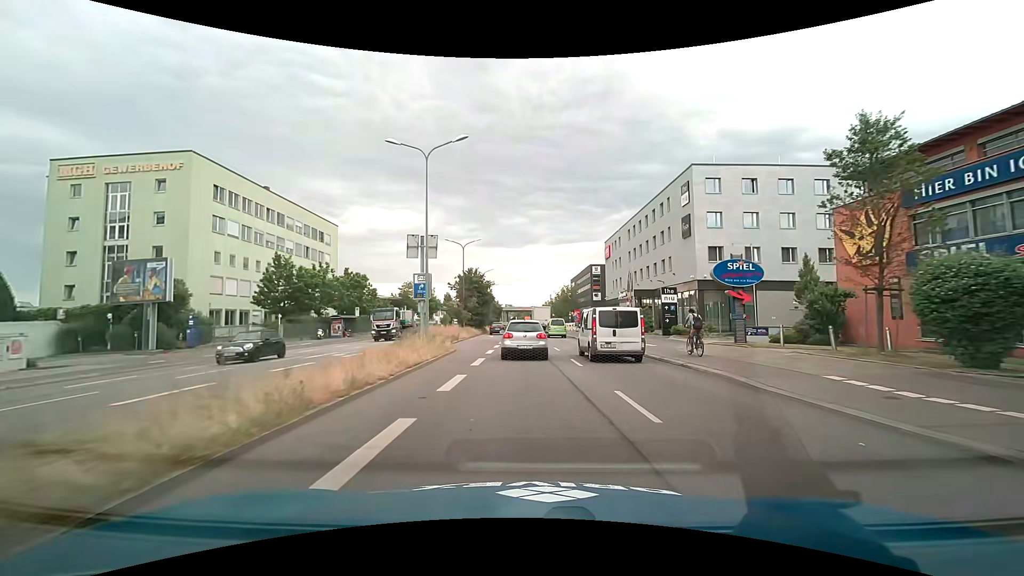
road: primary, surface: asphalt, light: Day
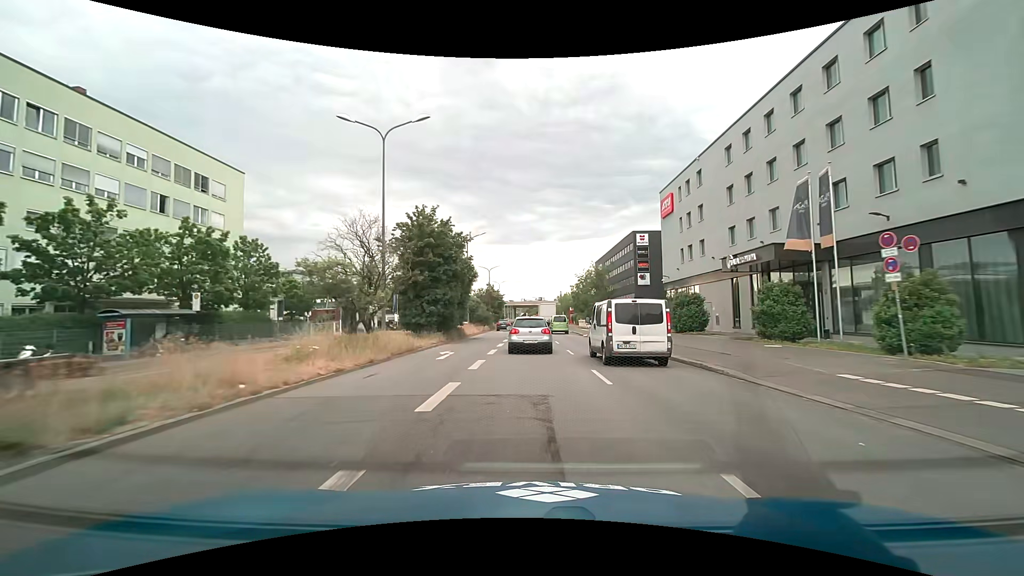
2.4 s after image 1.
(-0.4, +32.7) m; -2°
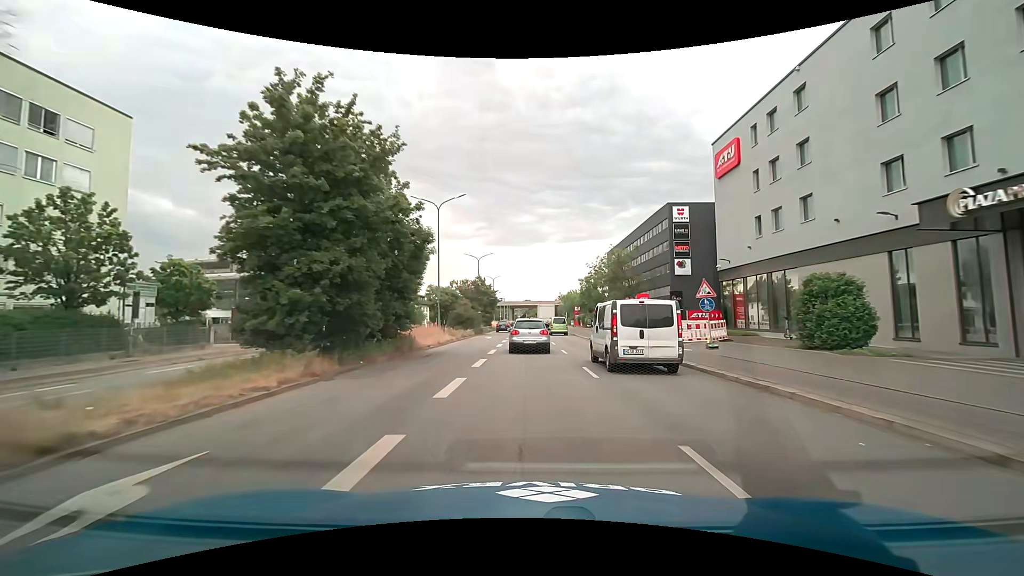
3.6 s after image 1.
(0.0, +16.7) m; 0°
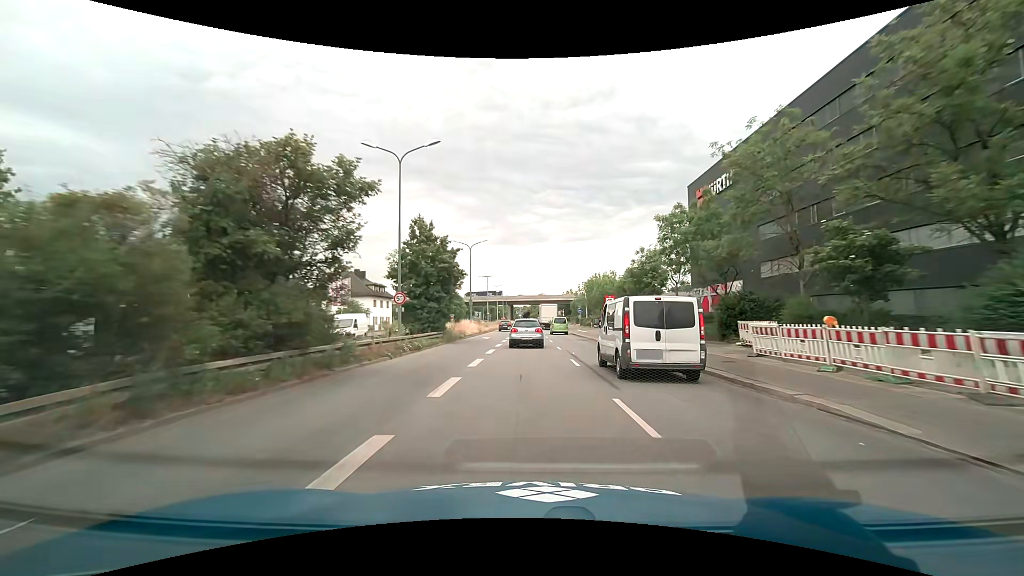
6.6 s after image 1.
(0.0, +42.2) m; -1°
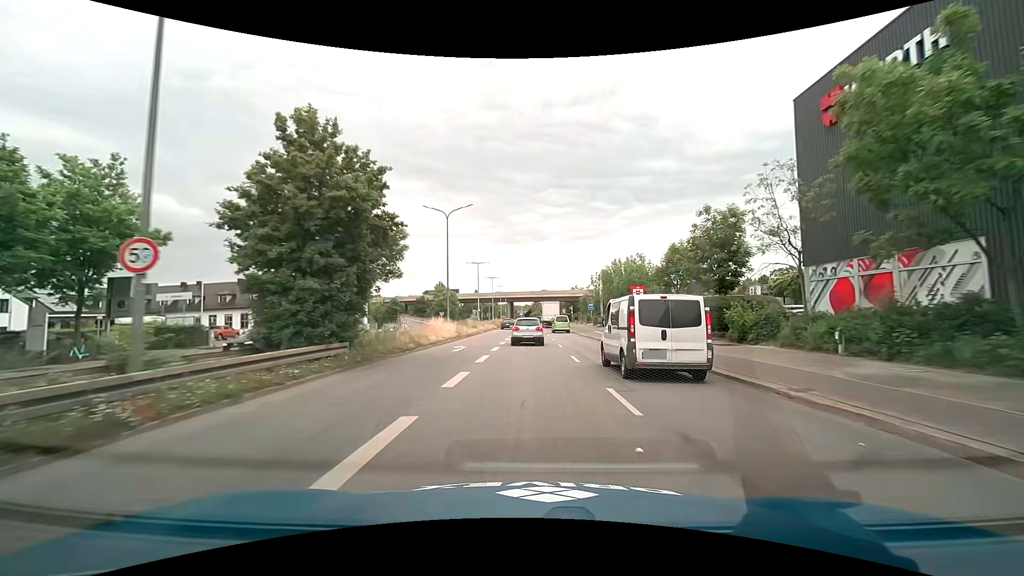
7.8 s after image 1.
(+0.1, +16.9) m; +1°
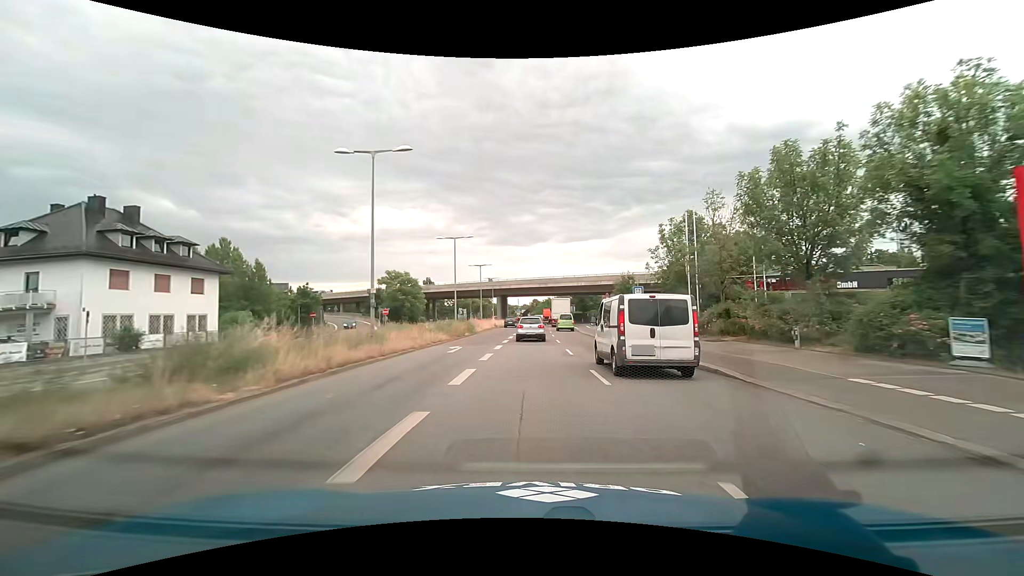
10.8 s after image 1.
(0.0, +41.8) m; 0°
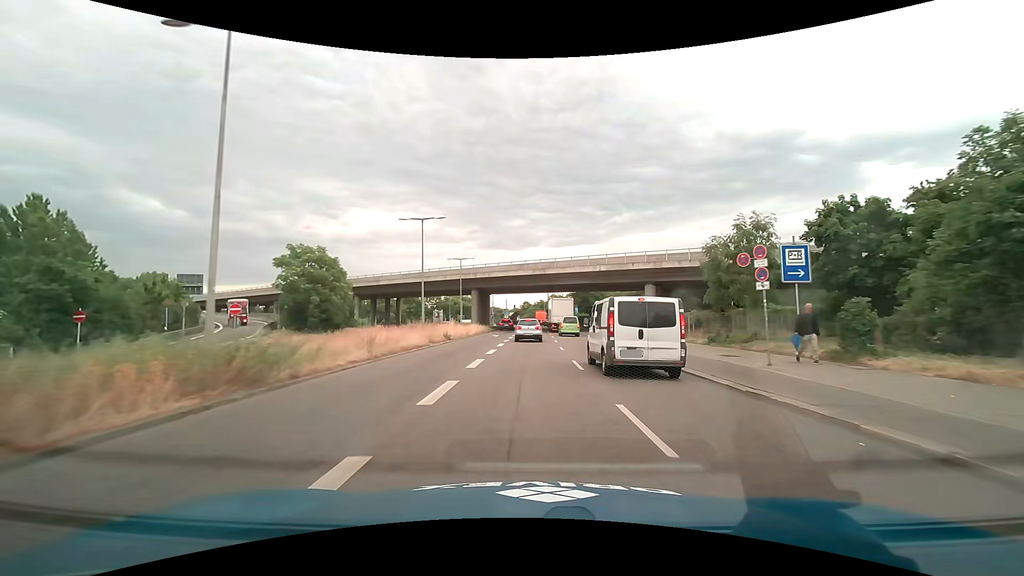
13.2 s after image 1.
(+0.2, +32.4) m; +1°
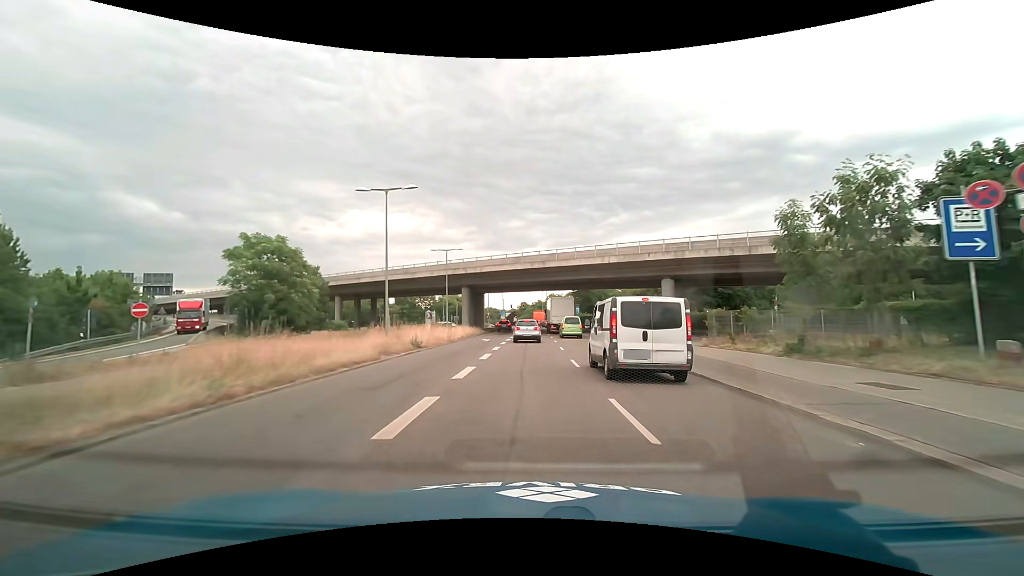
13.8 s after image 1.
(0.0, +8.2) m; 0°
